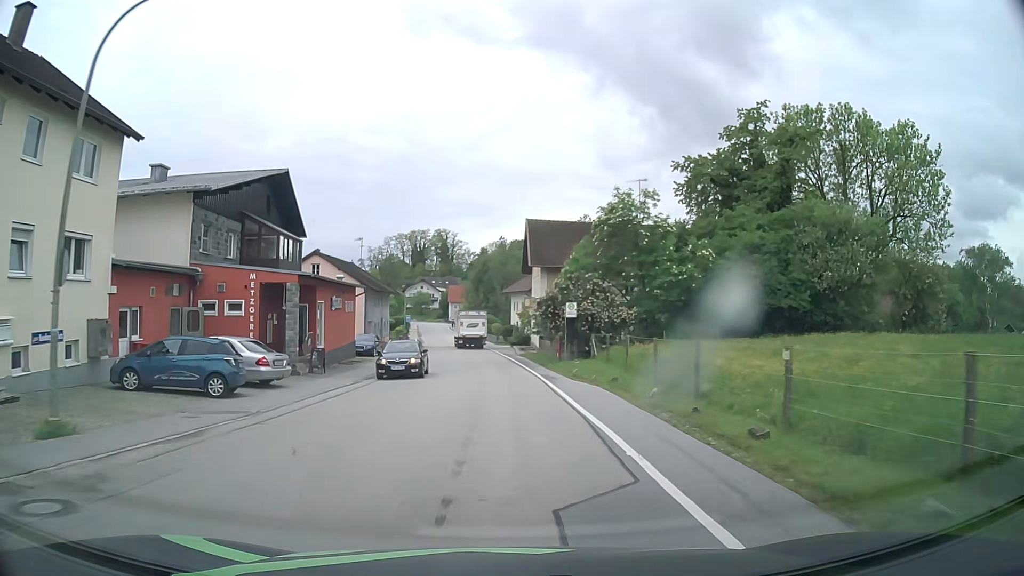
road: secondary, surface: asphalt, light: Day
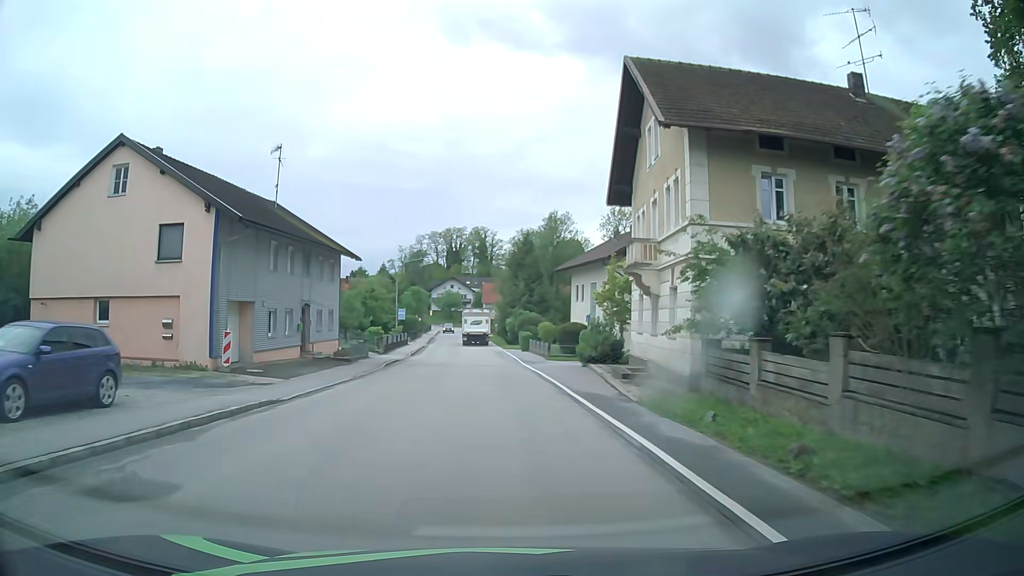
(-0.8, +35.7) m; -3°
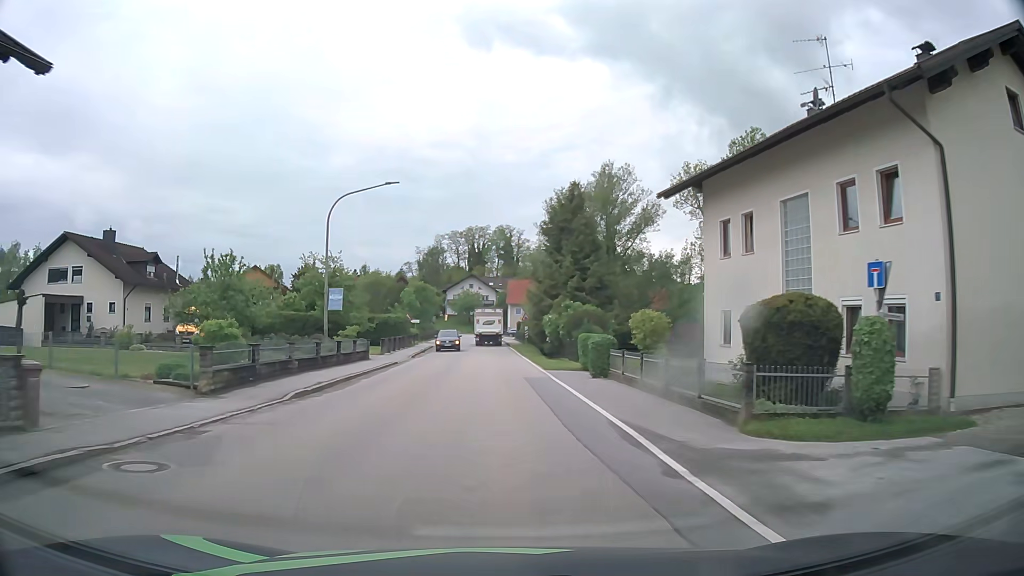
(-0.7, +29.5) m; -2°
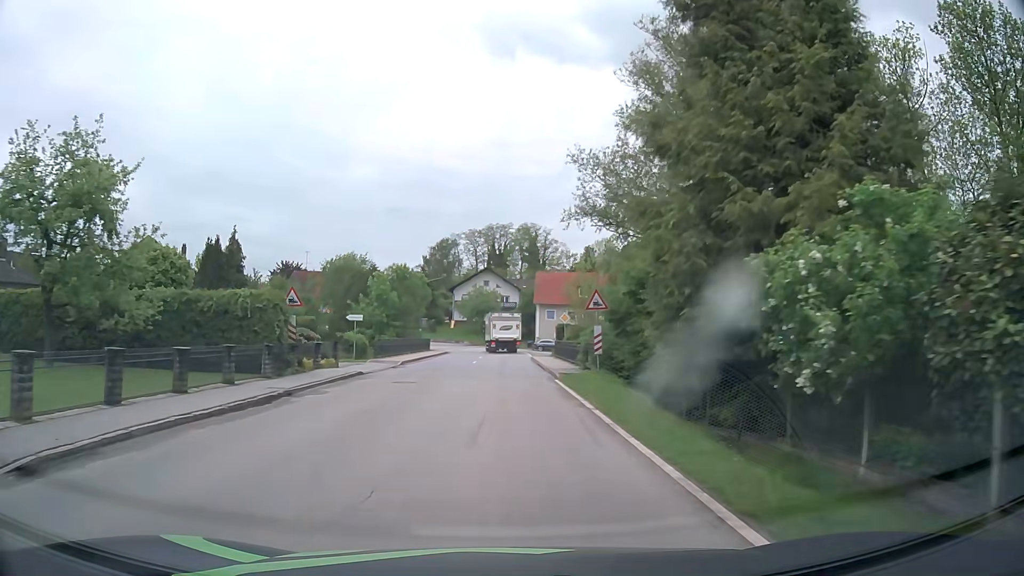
(-0.3, +37.1) m; -2°
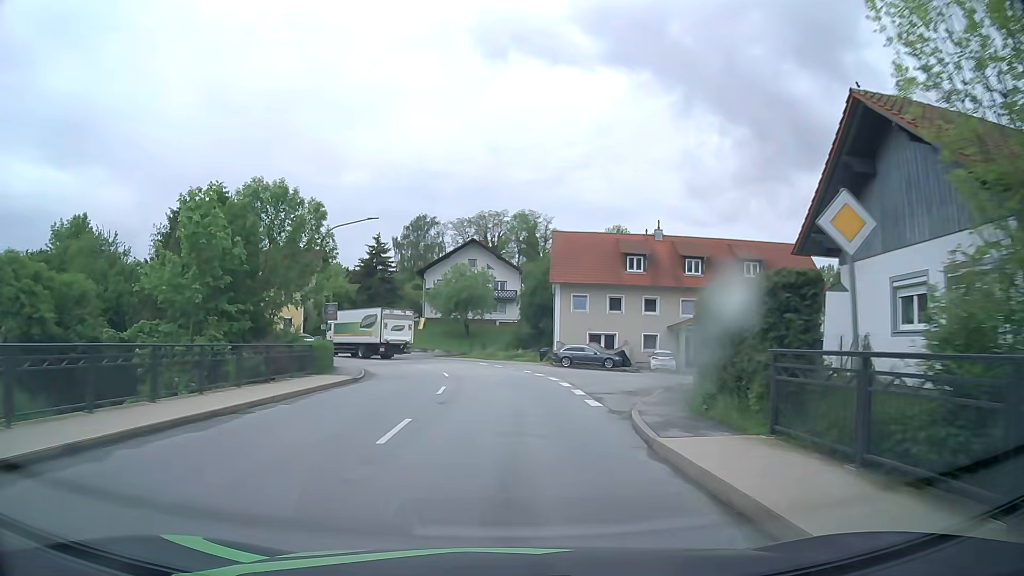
(-0.3, +37.3) m; 0°
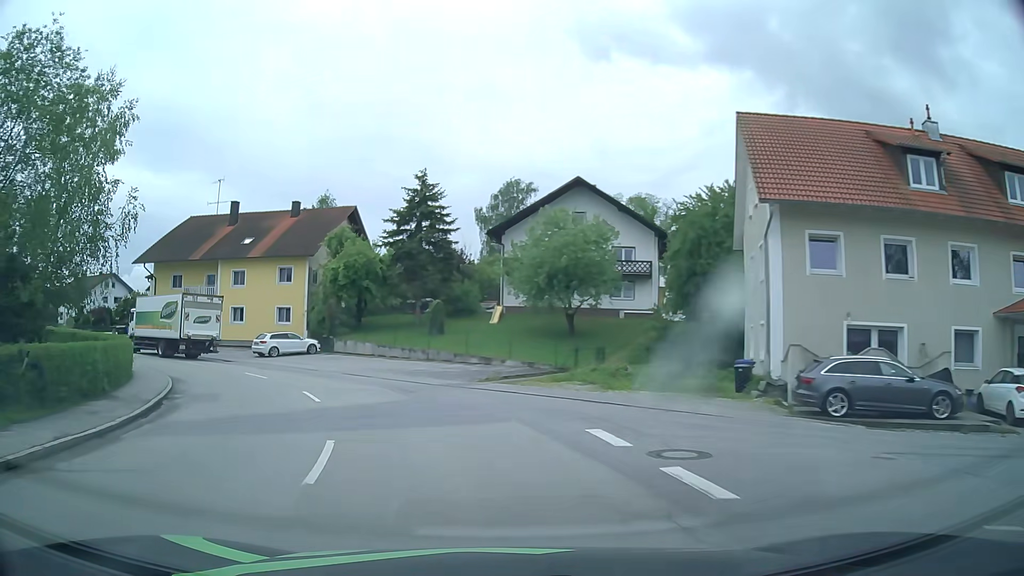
(-0.8, +29.9) m; -9°
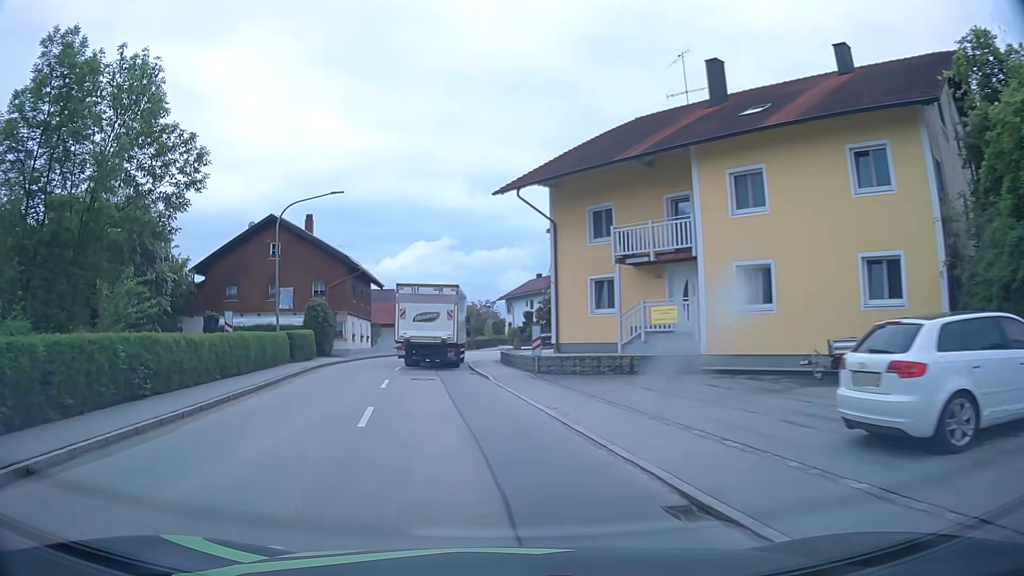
(-11.4, +29.8) m; -44°
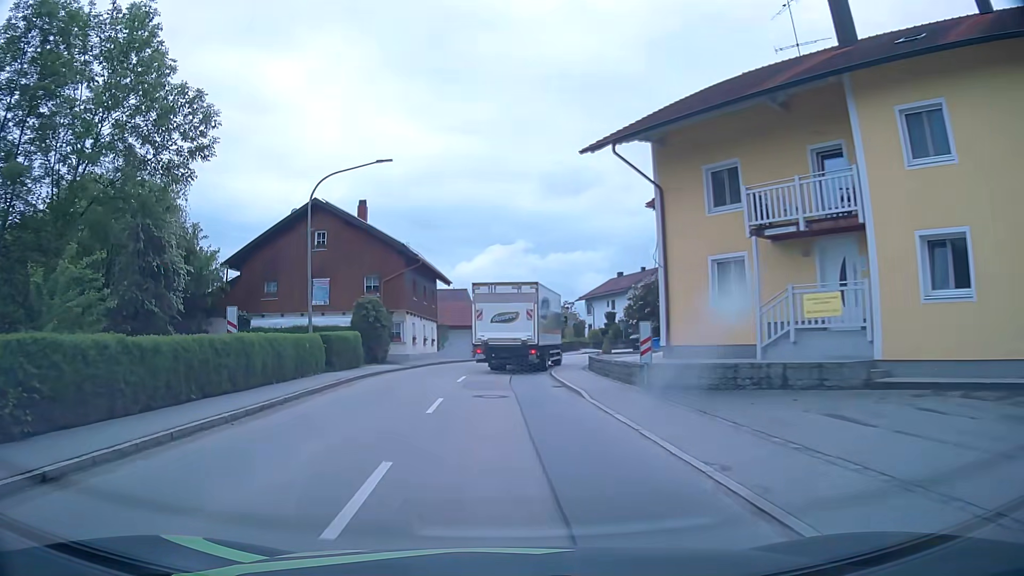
(-0.3, +6.0) m; -7°
(0, +10) (0, +20) (0, +30) (+3, +39) (+9, +47) (+14, +56) (+14, +66) (+10, +75) (+7, +85) (+4, +94) m
